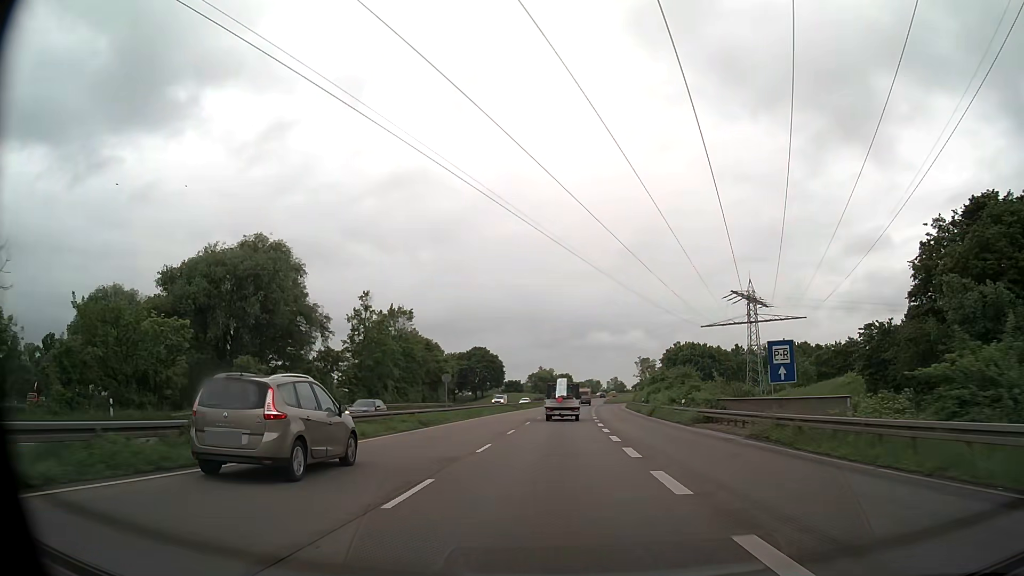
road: trunk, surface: asphalt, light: Day
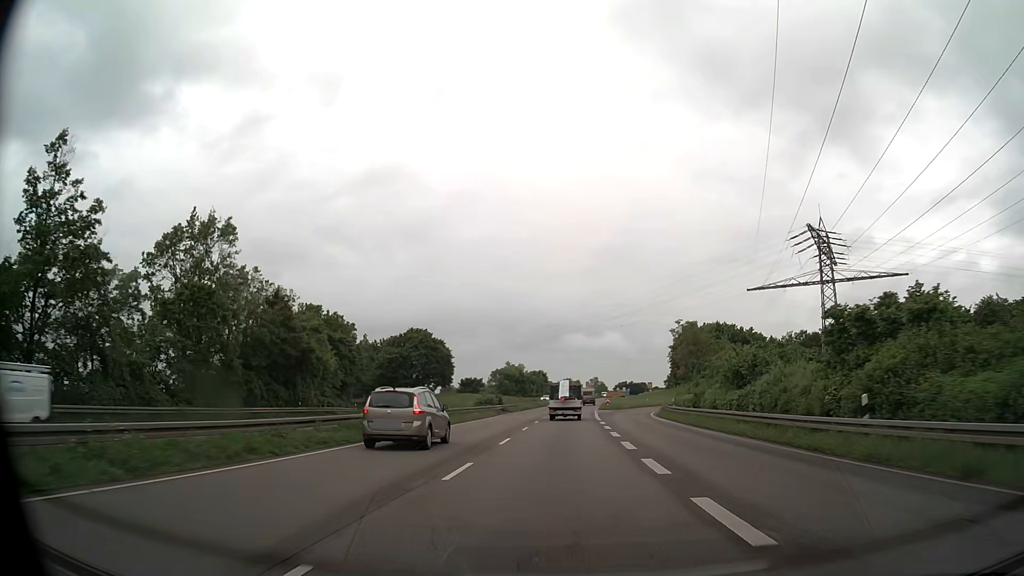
(+1.2, +51.8) m; +2°
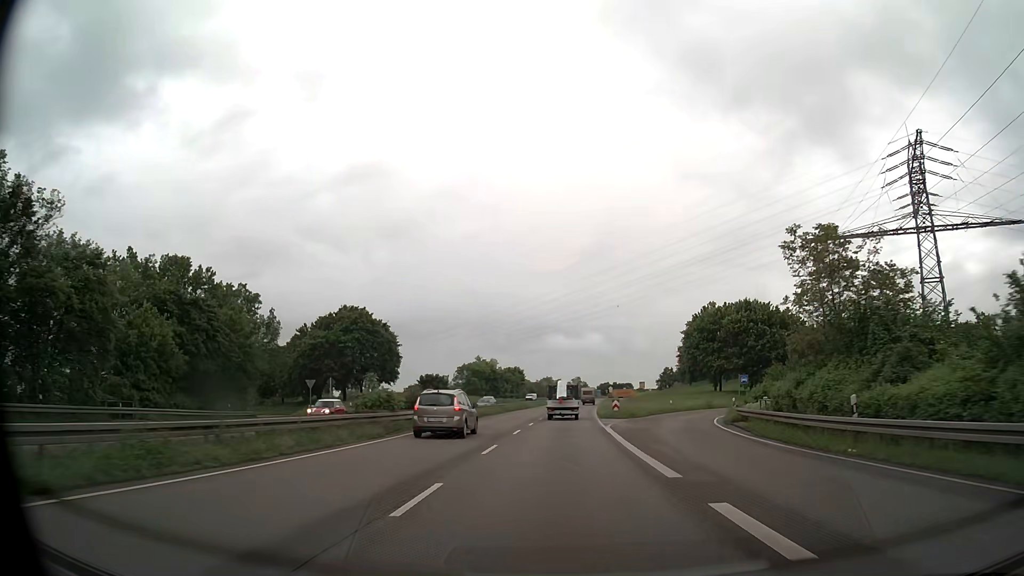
(+0.4, +31.0) m; +2°
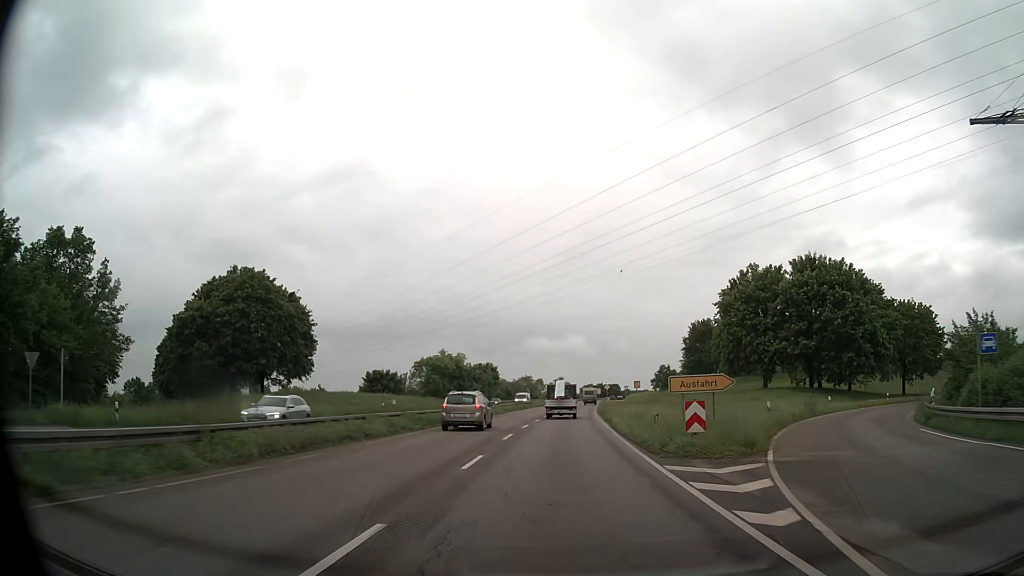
(+0.4, +31.0) m; +2°
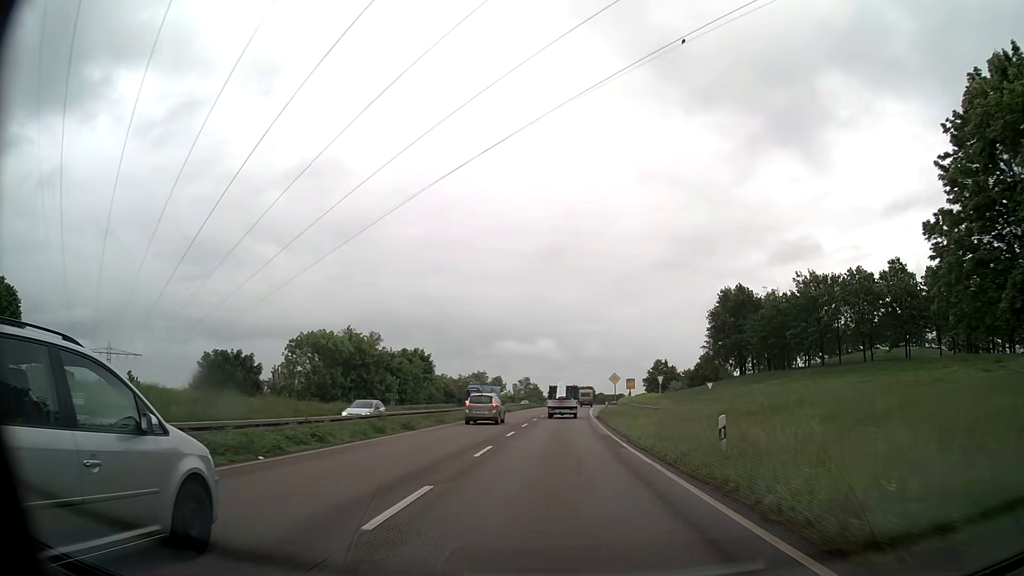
(+1.1, +51.3) m; +3°
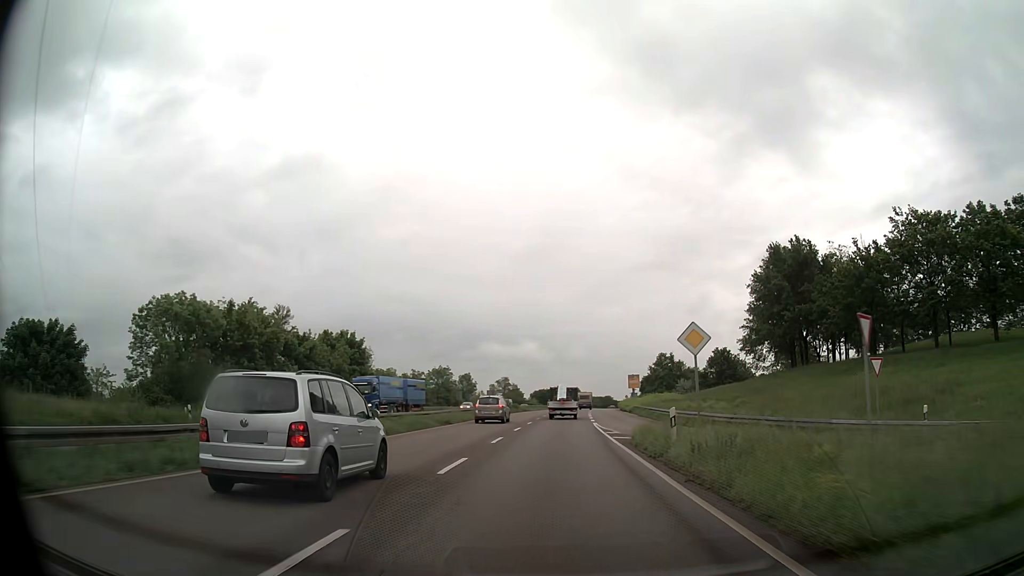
(+0.4, +30.5) m; +1°
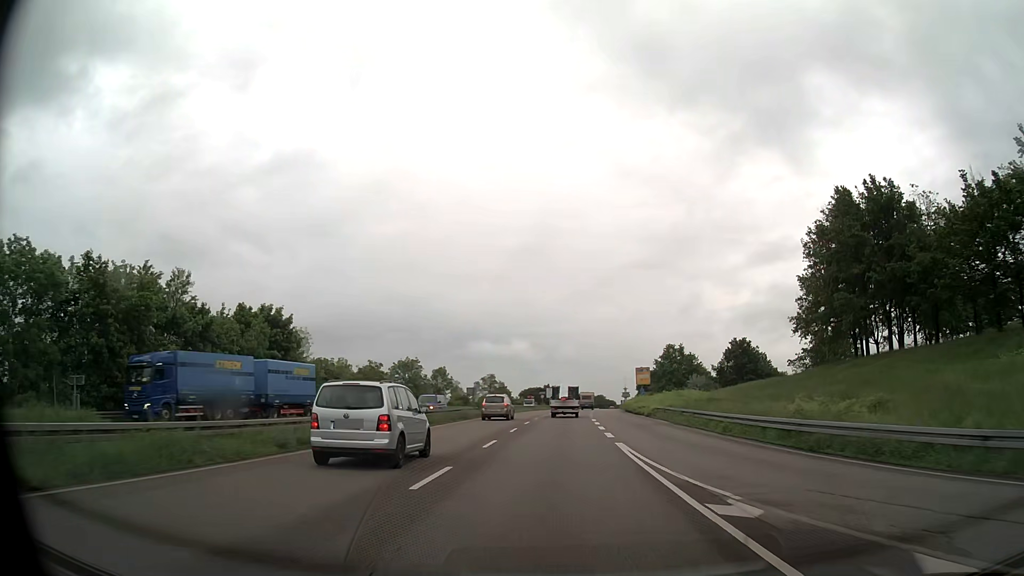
(+0.2, +20.2) m; +1°
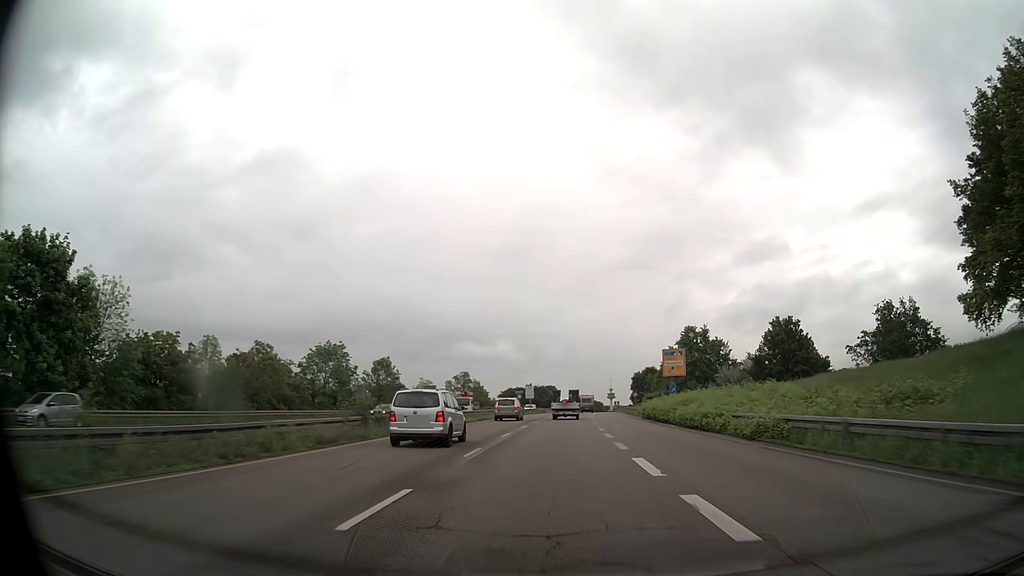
(+0.3, +30.1) m; +1°
(0, +10) (0, +20) (0, +30) (+1, +40) (+1, +50) (+1, +60) (+2, +70) (+3, +80) (+3, +90) (+4, +100) m
